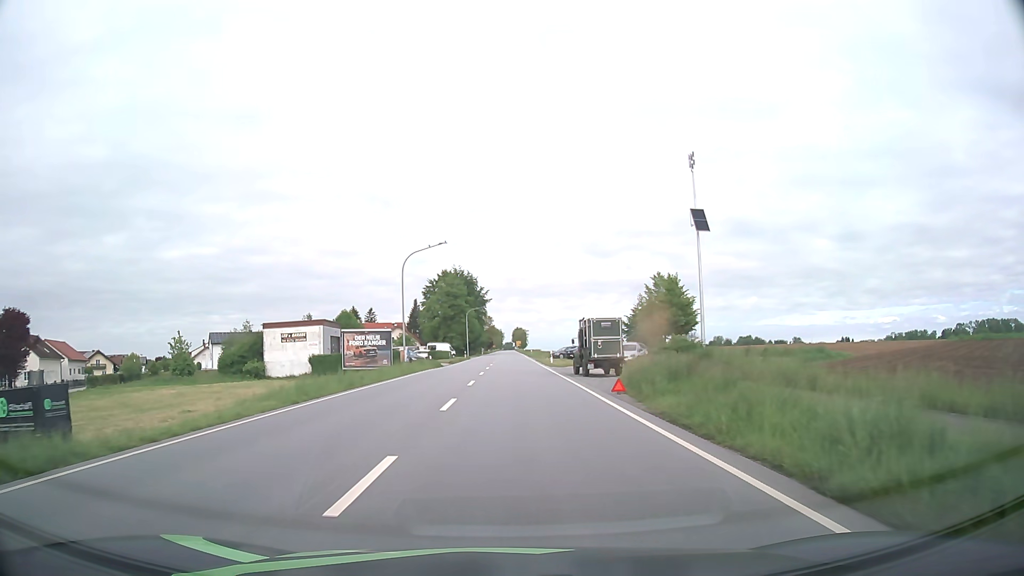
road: primary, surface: asphalt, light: Day
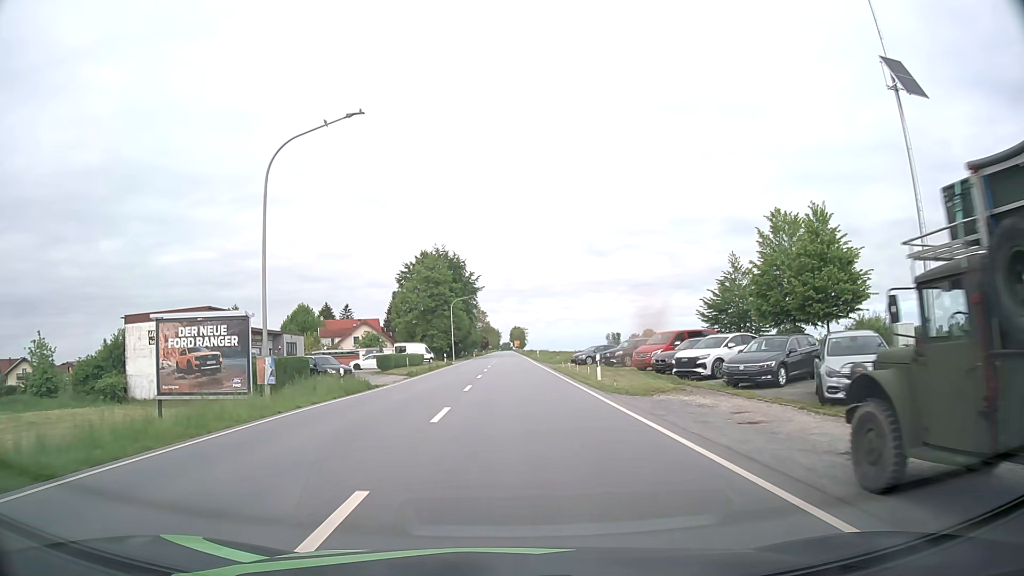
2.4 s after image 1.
(+0.1, +29.3) m; 0°
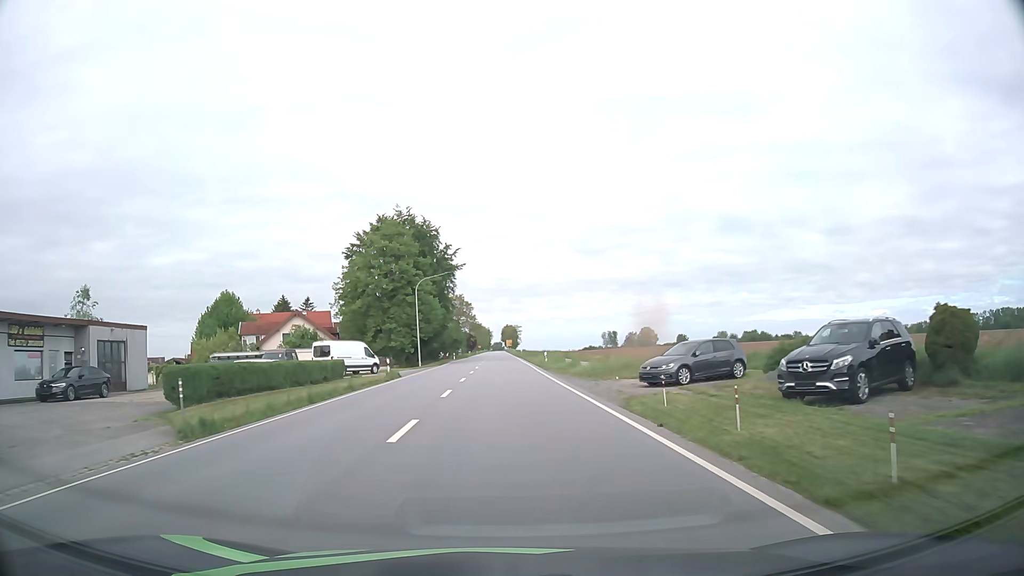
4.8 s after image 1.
(+0.2, +29.9) m; +1°
(0, +10) (0, +20) (0, +30) (0, +40) (0, +50) (0, +60) (-1, +70) (-1, +80) (-1, +90) (-1, +100) m
